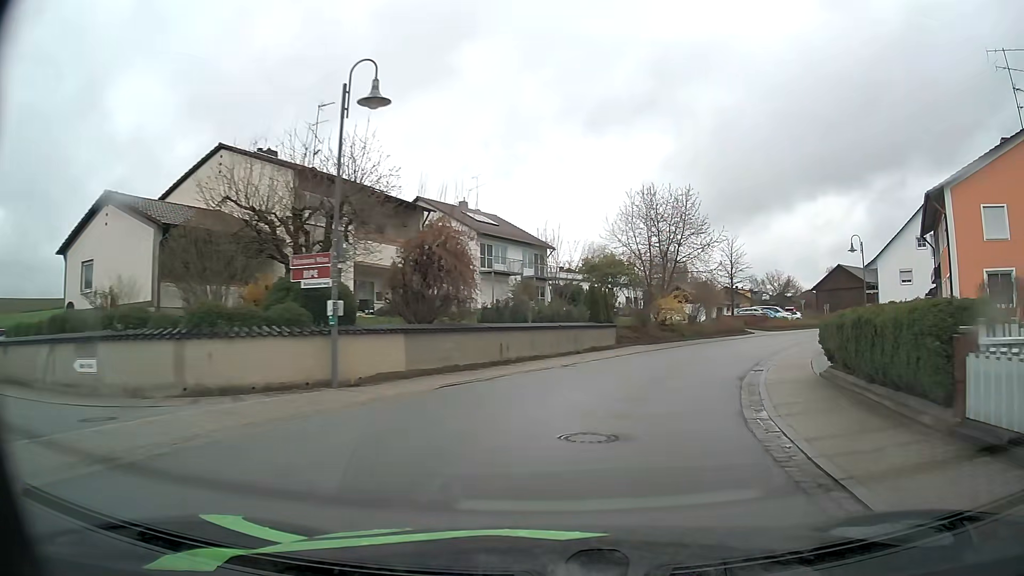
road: secondary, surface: asphalt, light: Day
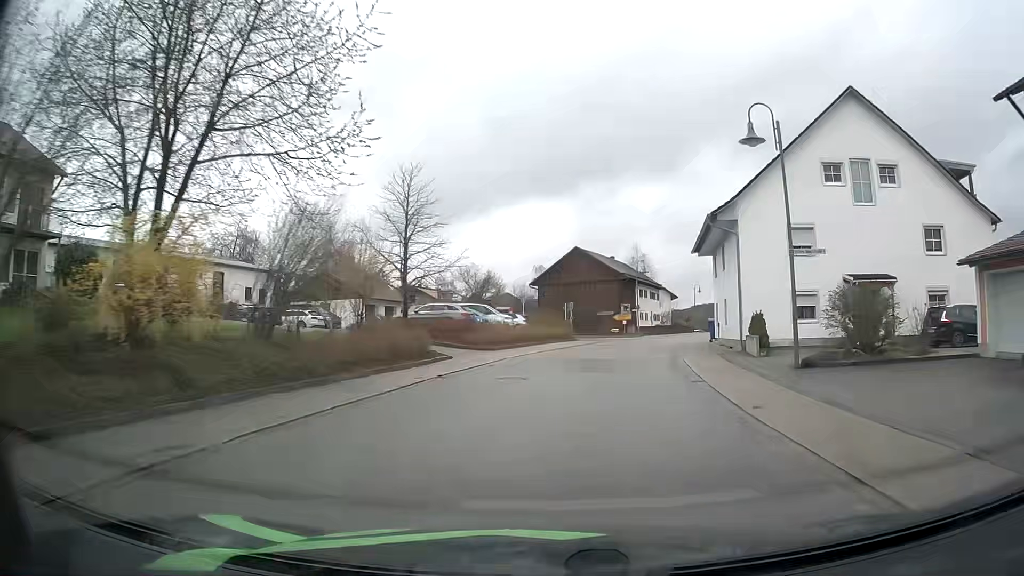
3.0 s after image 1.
(+8.8, +31.9) m; +27°
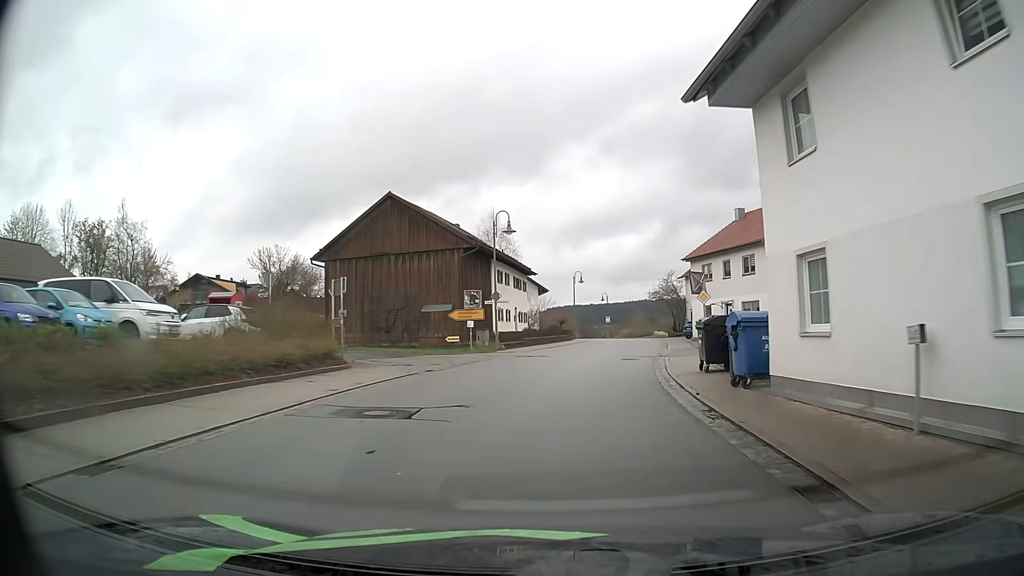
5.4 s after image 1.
(+3.4, +29.0) m; +13°
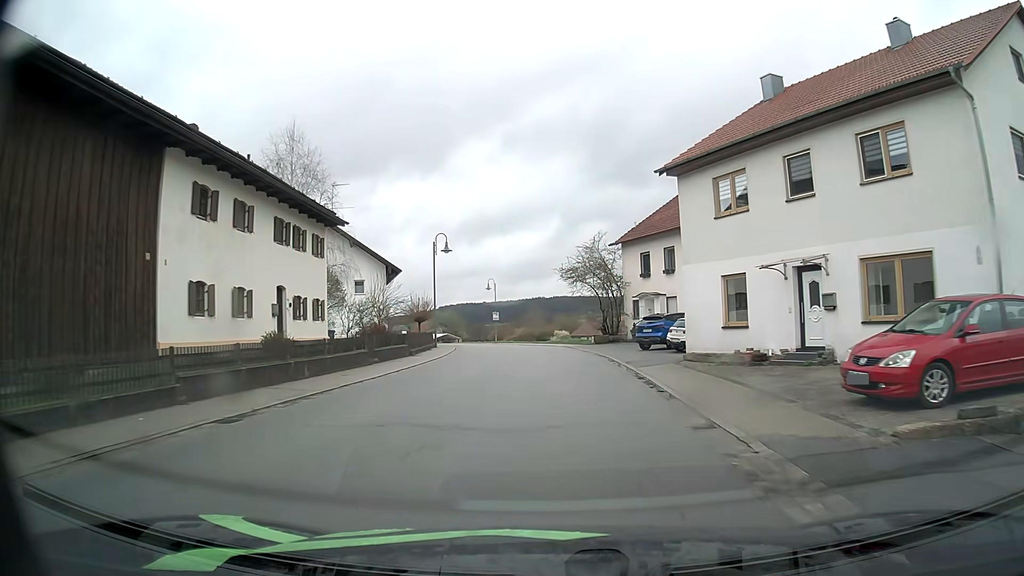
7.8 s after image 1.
(+2.8, +29.1) m; +10°
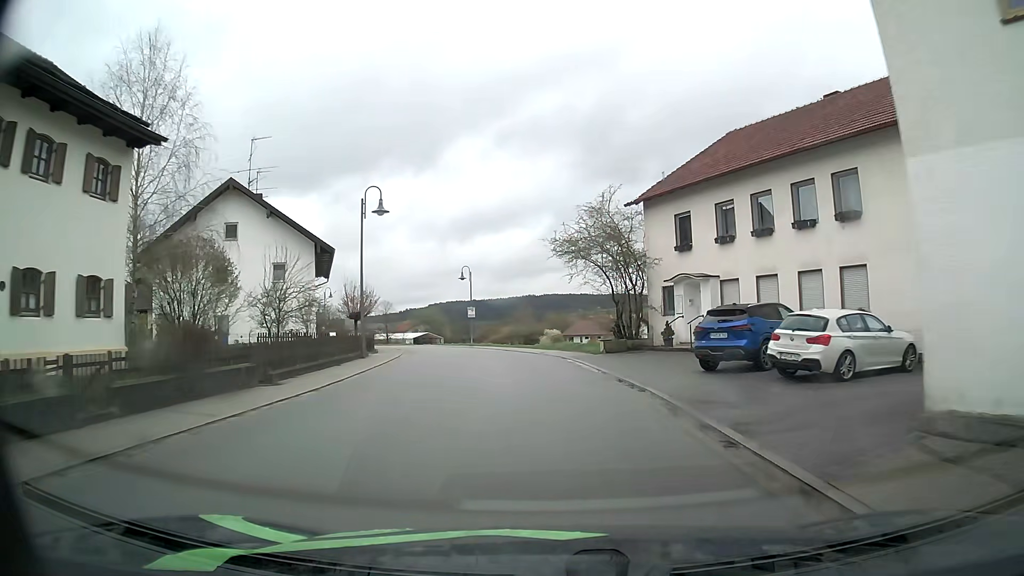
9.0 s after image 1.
(0.0, +14.4) m; +1°
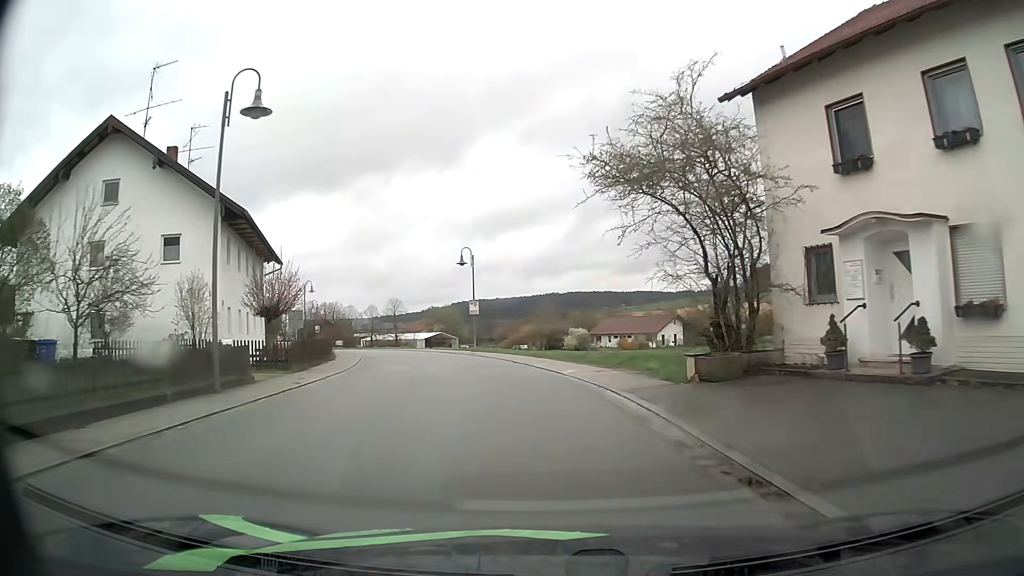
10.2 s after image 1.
(-0.2, +14.0) m; -2°
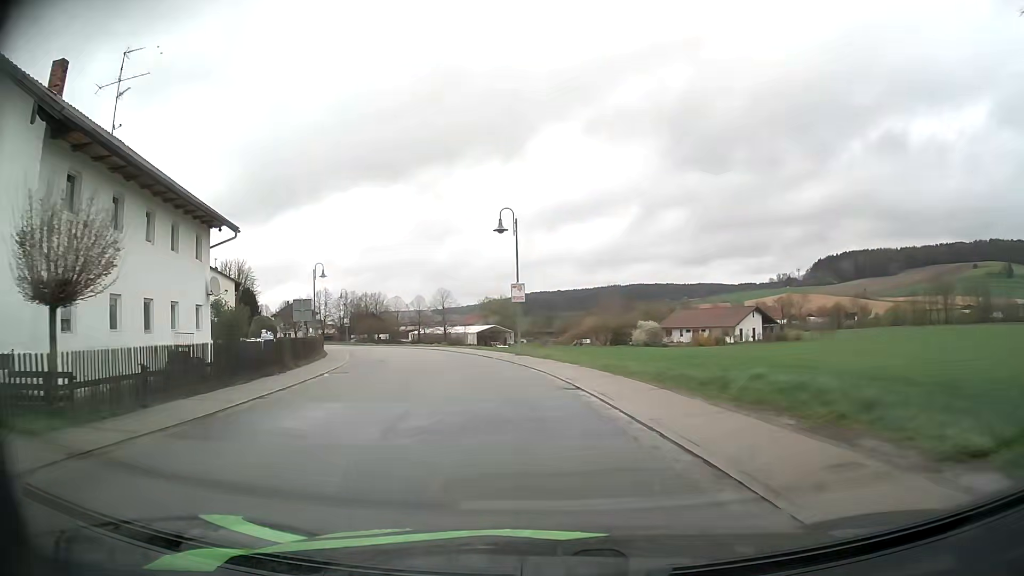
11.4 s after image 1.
(-0.6, +13.5) m; -5°
